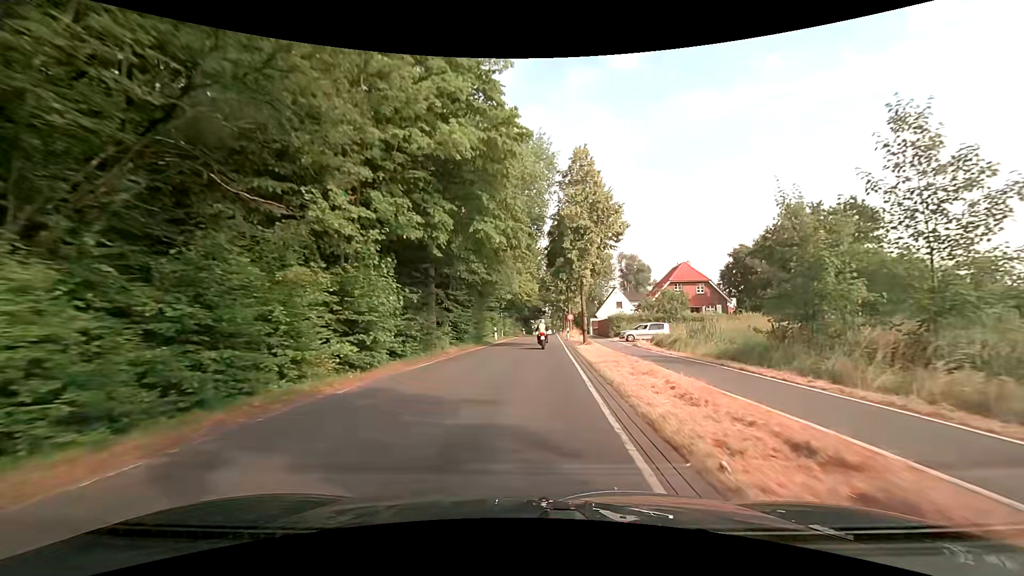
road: tertiary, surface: asphalt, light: Day
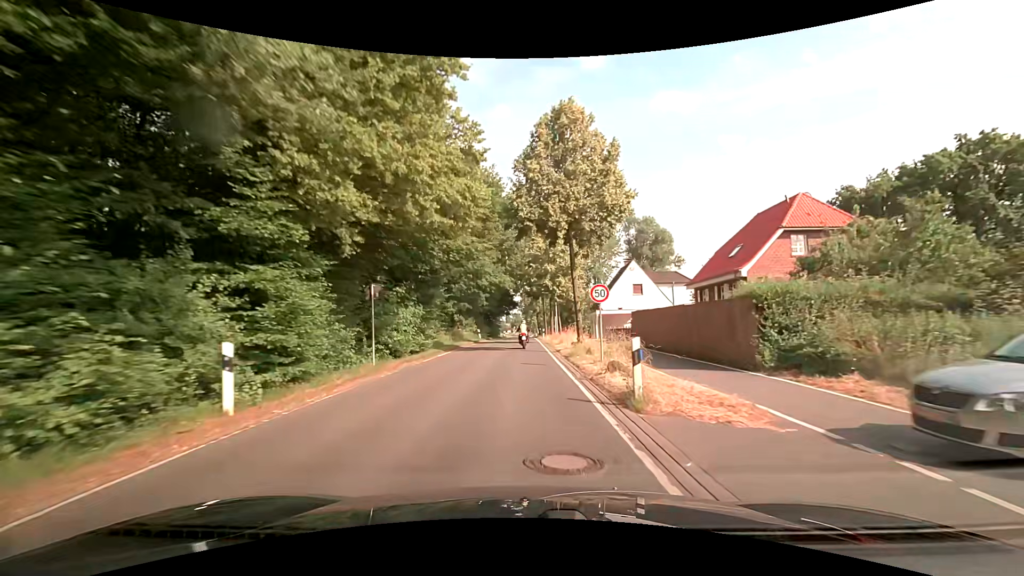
(+1.8, +37.6) m; +4°
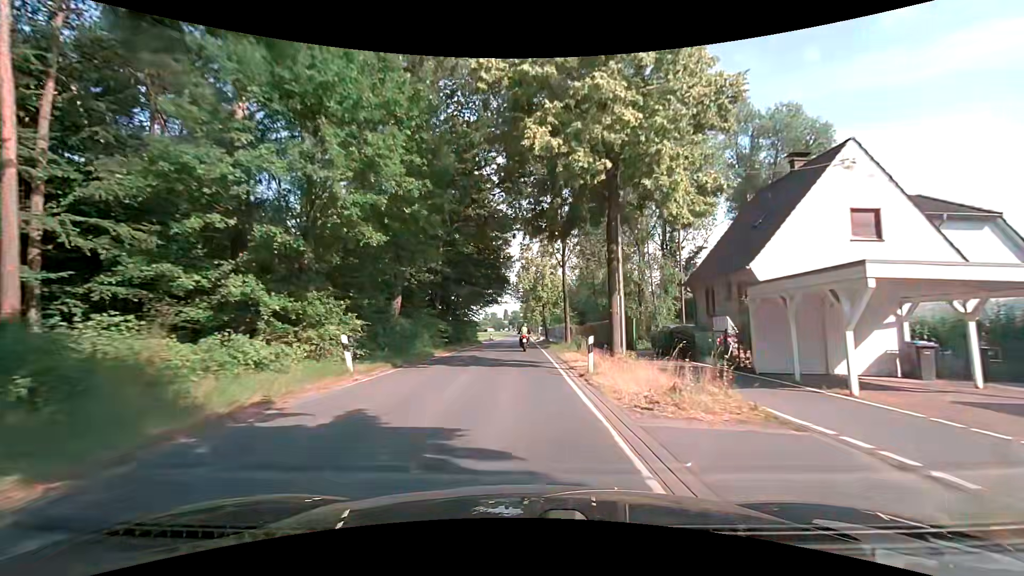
(+0.1, +38.1) m; 0°
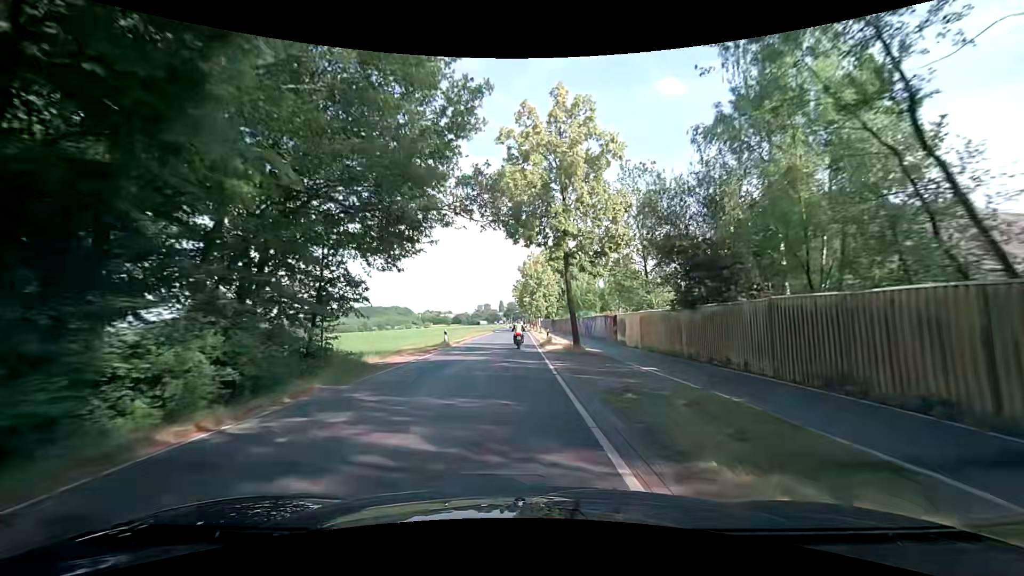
(+0.4, +38.4) m; +2°
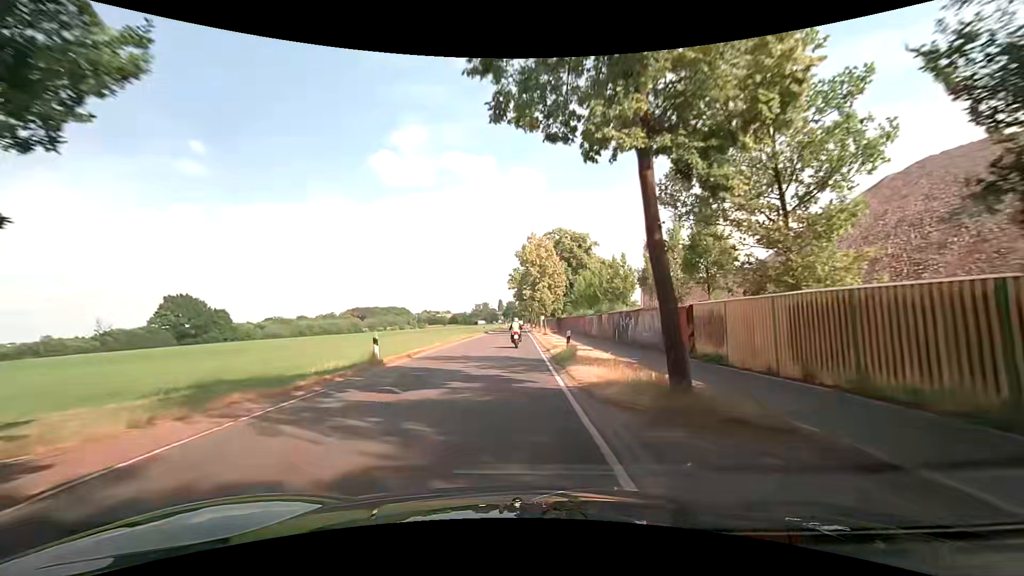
(-0.3, +15.4) m; -1°
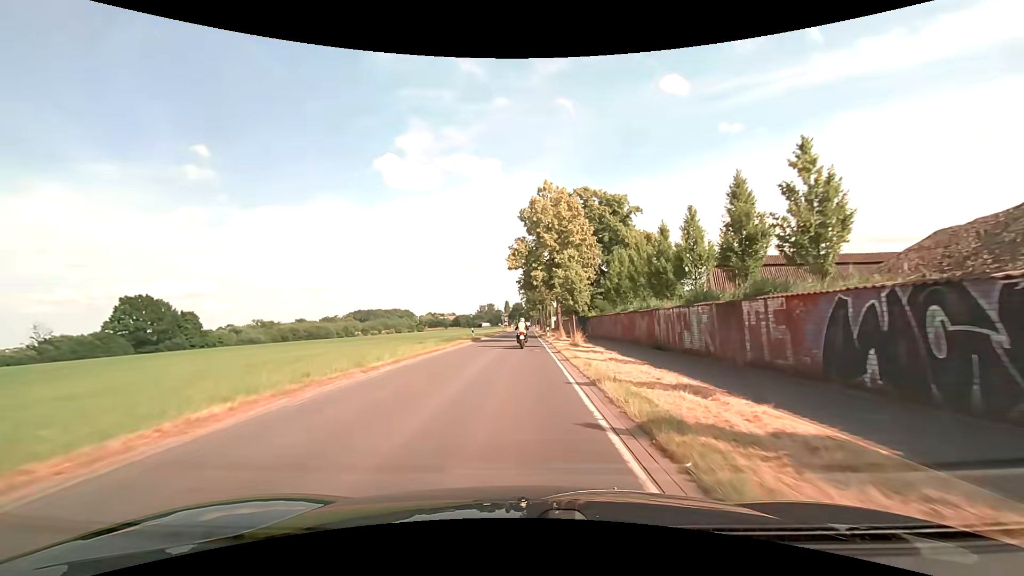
(-0.4, +23.0) m; -1°
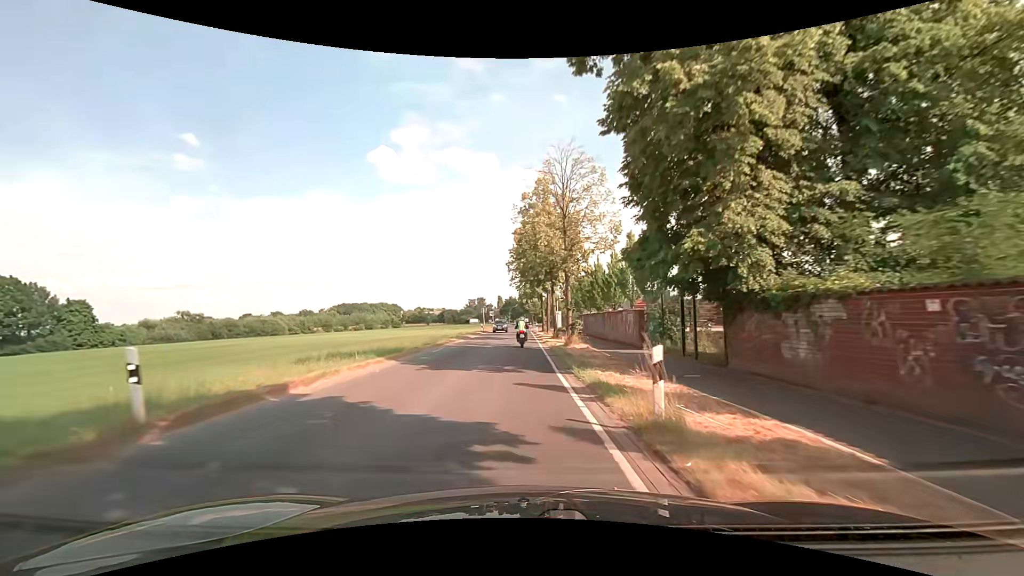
(+0.3, +38.1) m; +1°
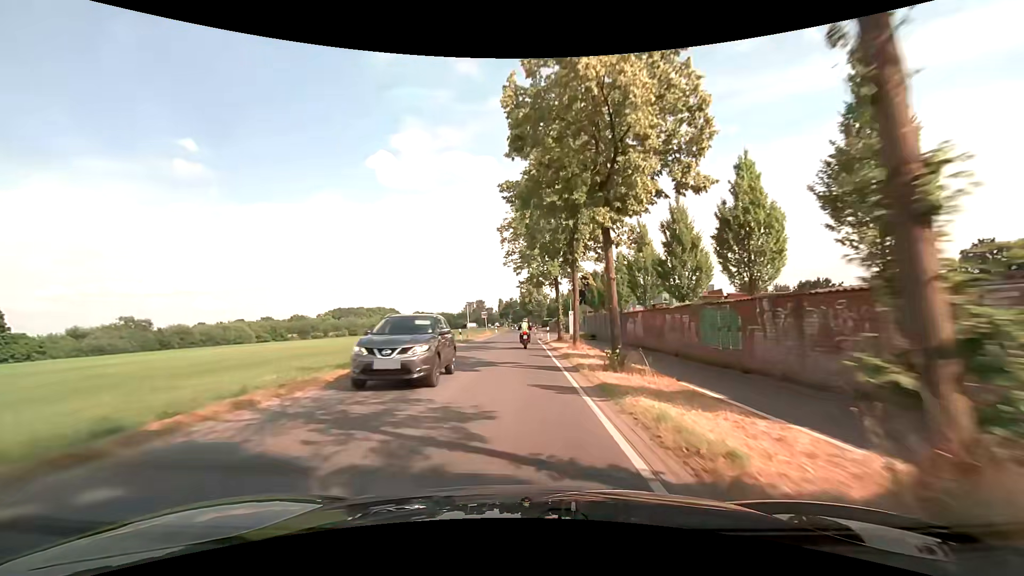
(-0.3, +22.9) m; -1°
(0, +10) (0, +20) (0, +30) (+1, +40) (+1, +50) (+1, +60) (+1, +70) (+1, +80) (+2, +90) (+2, +100) m
